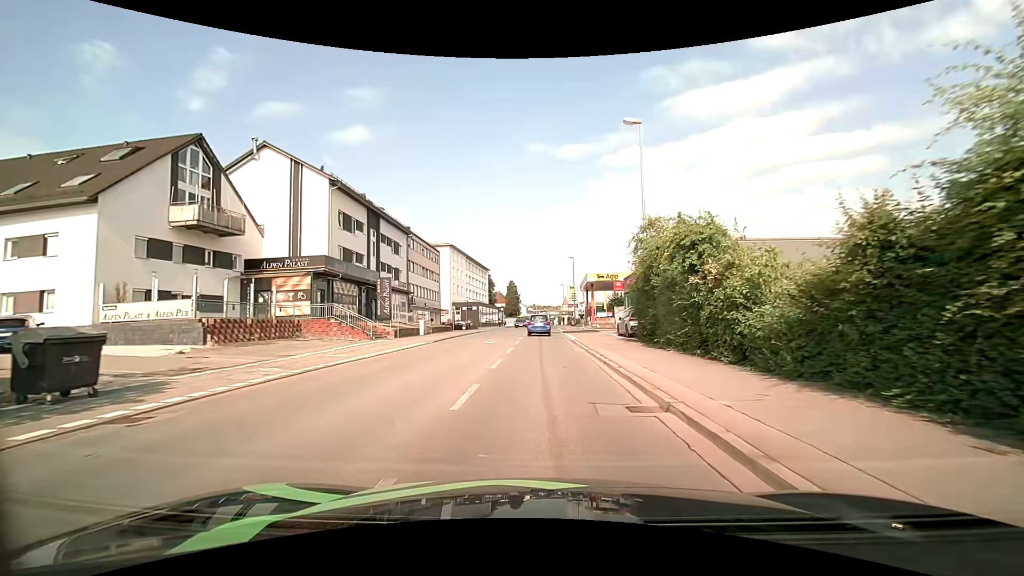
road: tertiary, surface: asphalt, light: Day
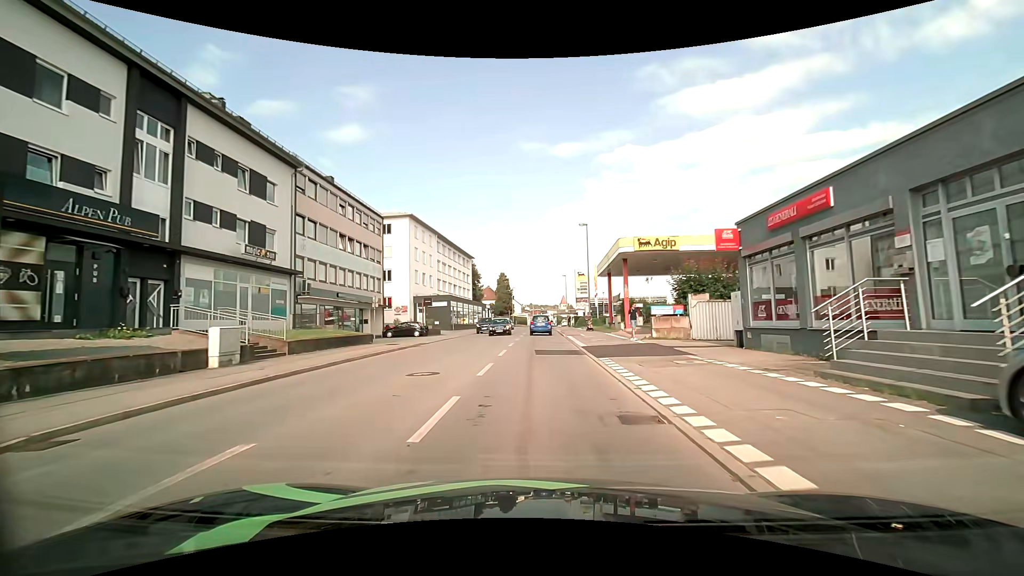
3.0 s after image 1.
(-0.2, +25.9) m; 0°
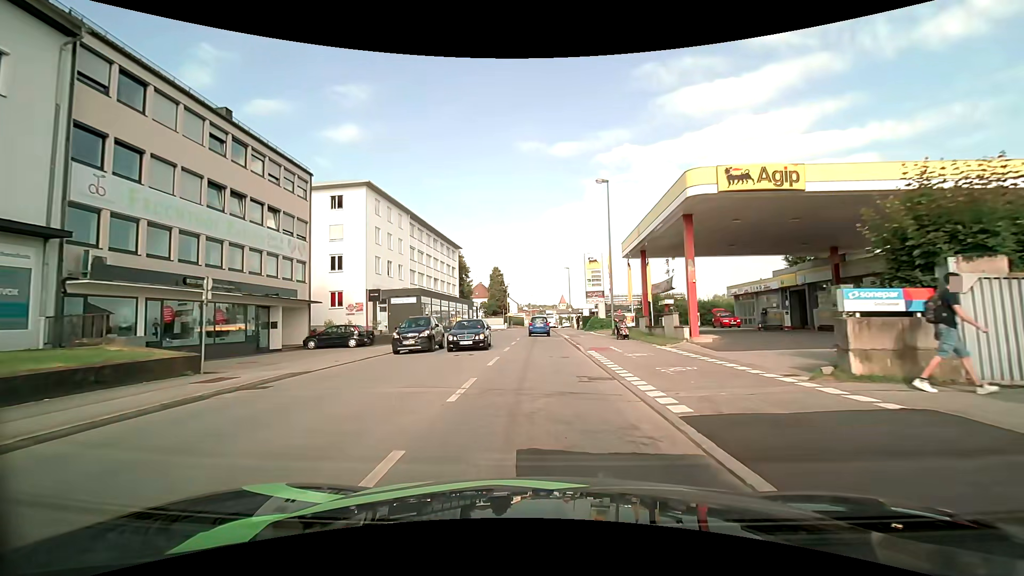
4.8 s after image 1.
(-0.1, +15.4) m; 0°
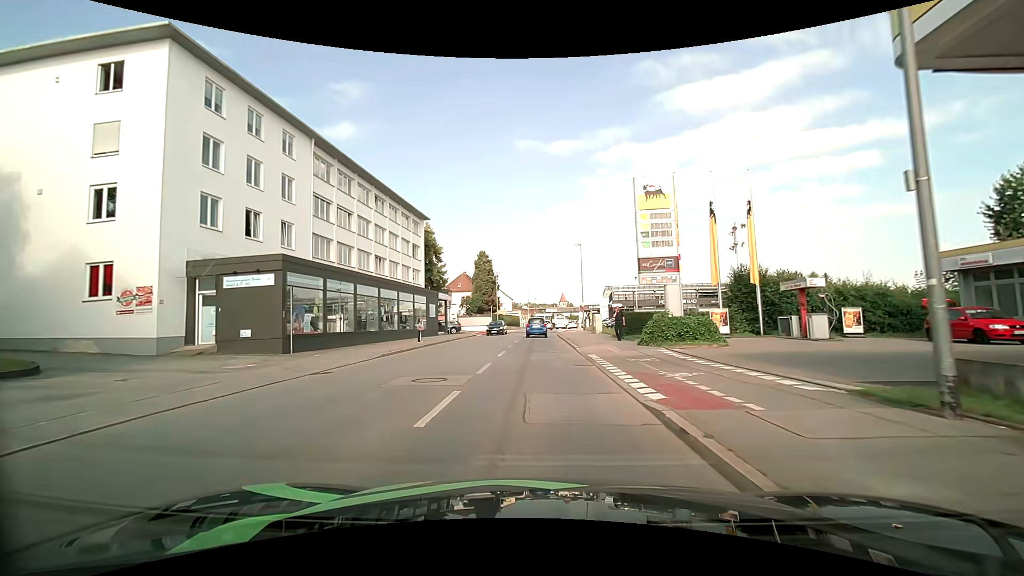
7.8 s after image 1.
(+0.1, +26.1) m; 0°
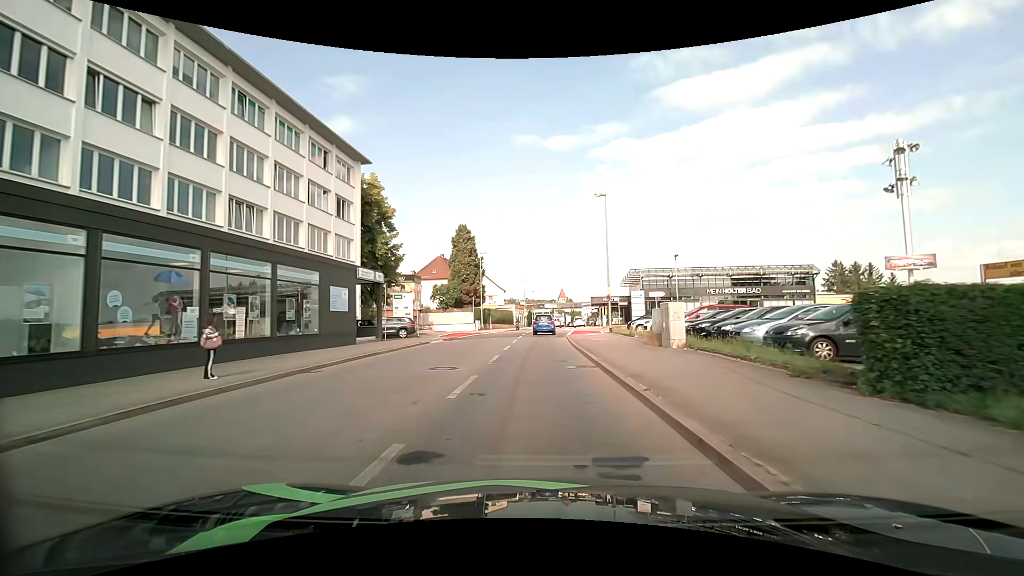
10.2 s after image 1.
(+0.1, +22.3) m; 0°
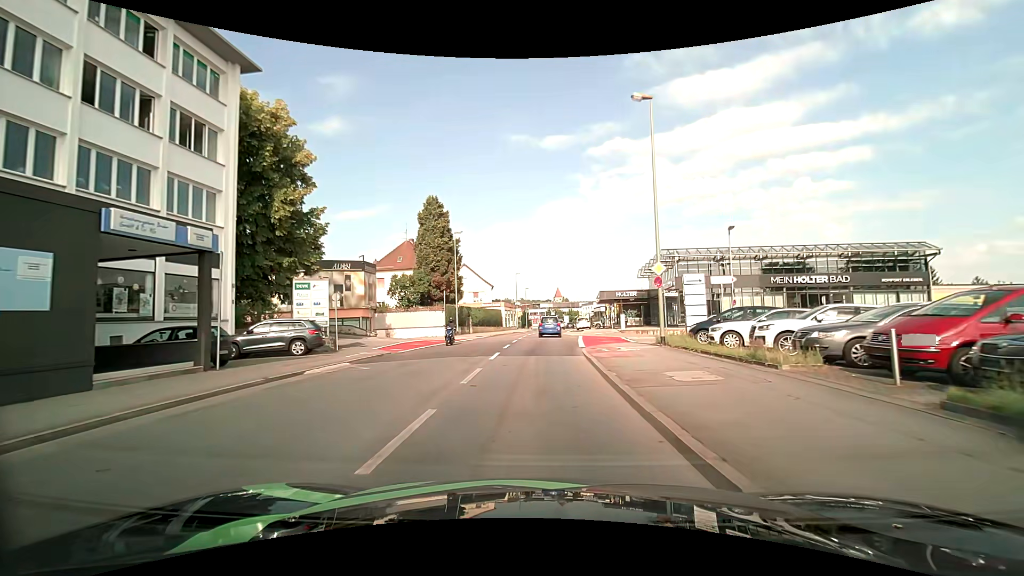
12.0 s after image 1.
(+0.3, +16.2) m; +2°
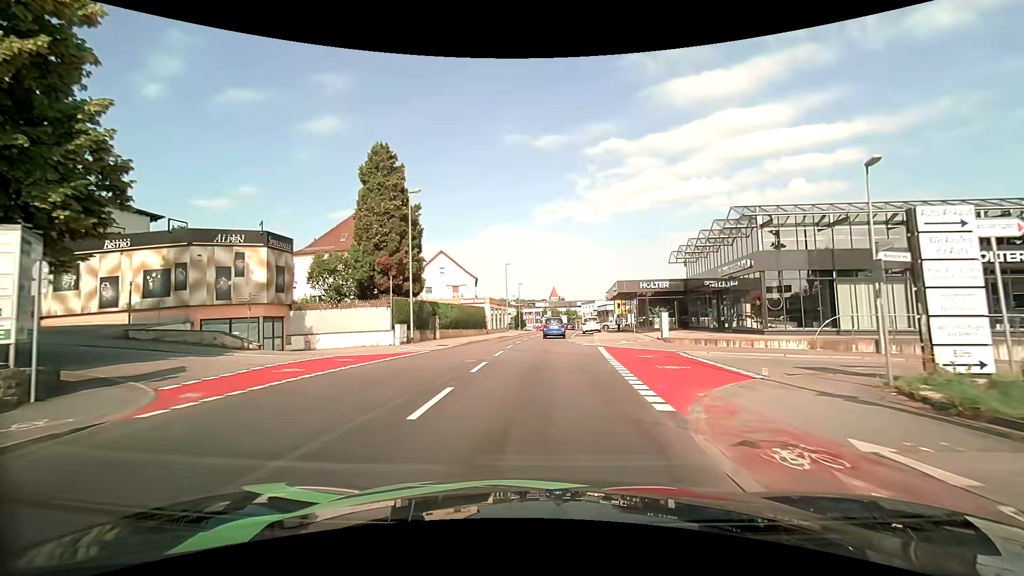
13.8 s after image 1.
(-0.1, +15.7) m; 0°
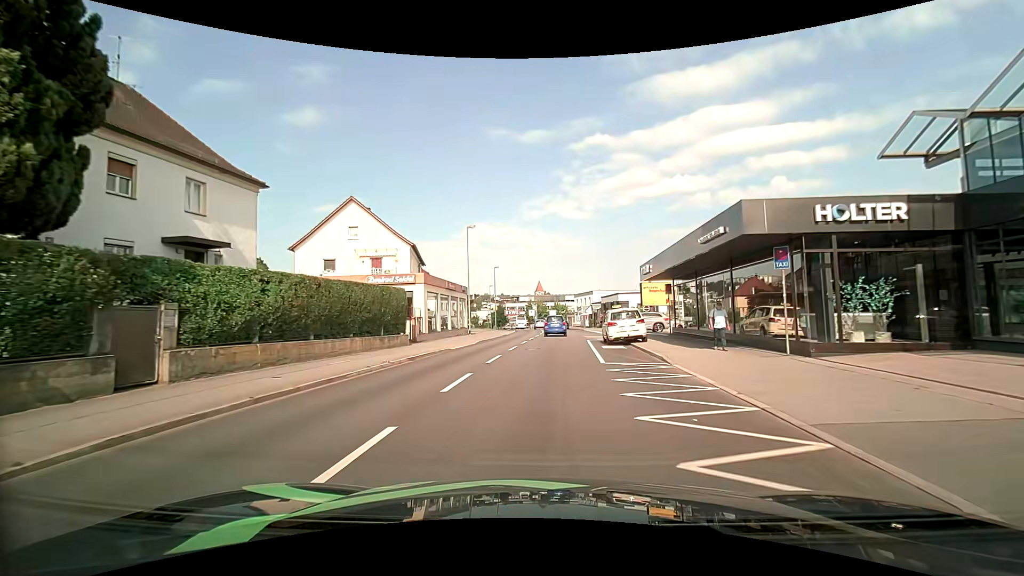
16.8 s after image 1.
(+0.4, +27.4) m; +2°
(0, +10) (0, +20) (+1, +30) (+1, +40) (+2, +50) (+2, +60) (+1, +70) (0, +80) (0, +90) (-1, +100) m
